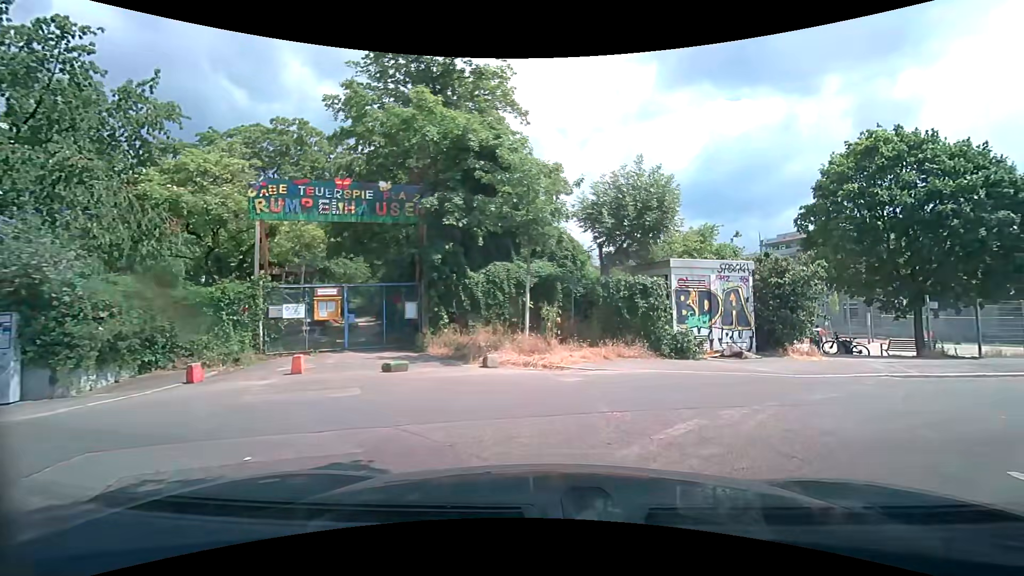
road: residential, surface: asphalt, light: Day
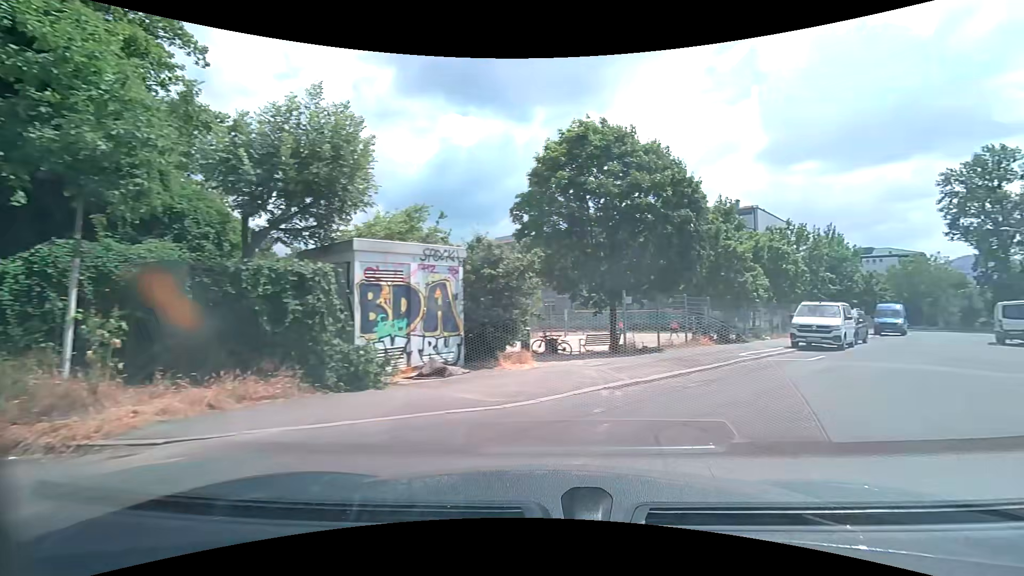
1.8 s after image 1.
(+1.2, +5.0) m; +31°
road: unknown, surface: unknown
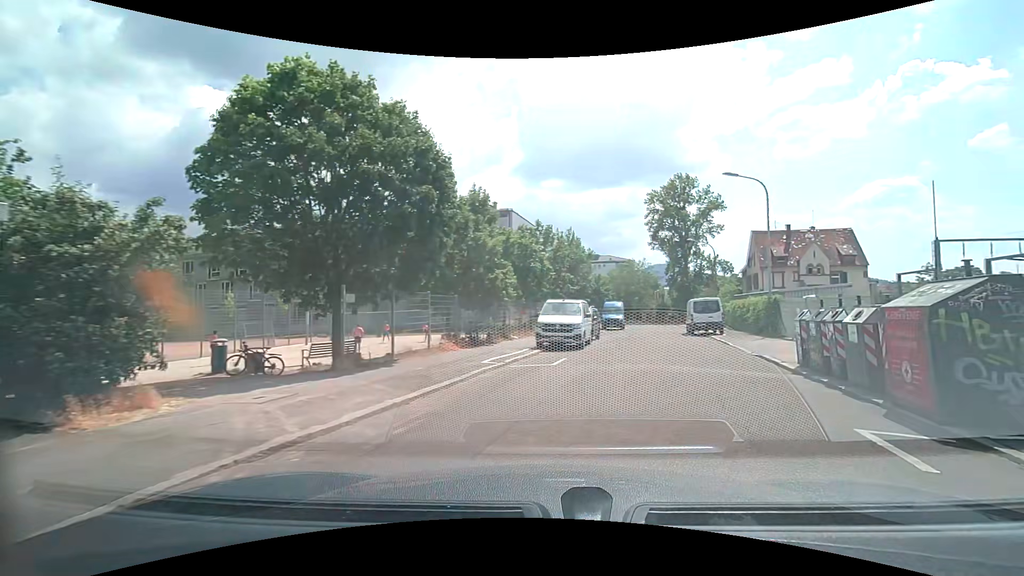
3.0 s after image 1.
(+0.9, +4.2) m; +23°
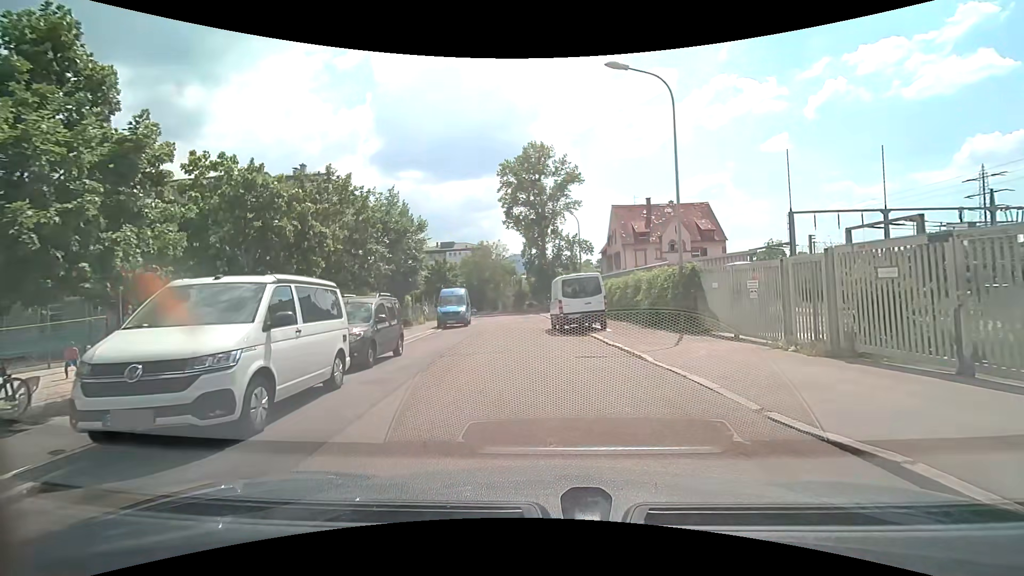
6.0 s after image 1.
(+2.7, +13.5) m; +15°
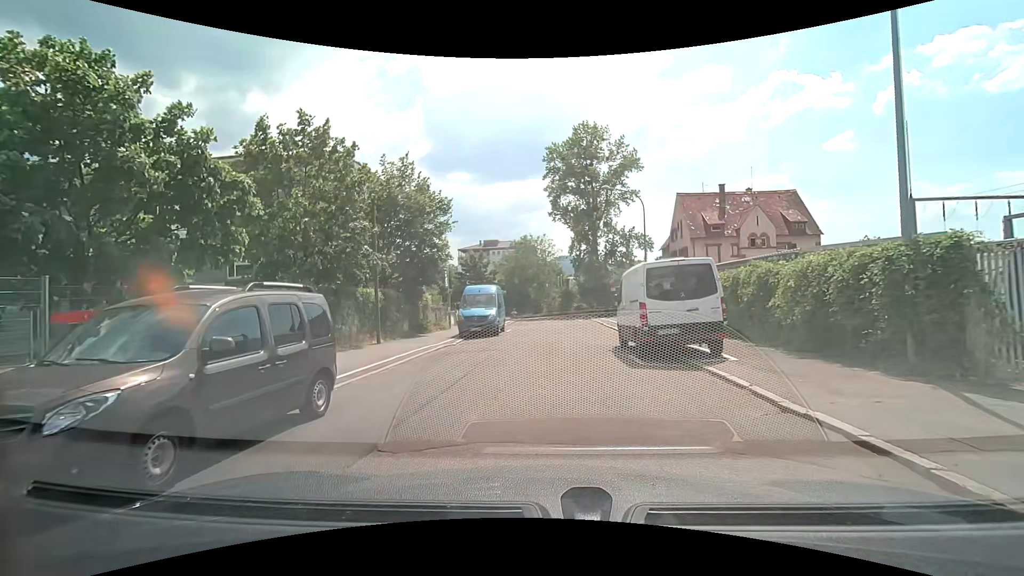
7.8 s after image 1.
(-0.4, +8.1) m; -5°
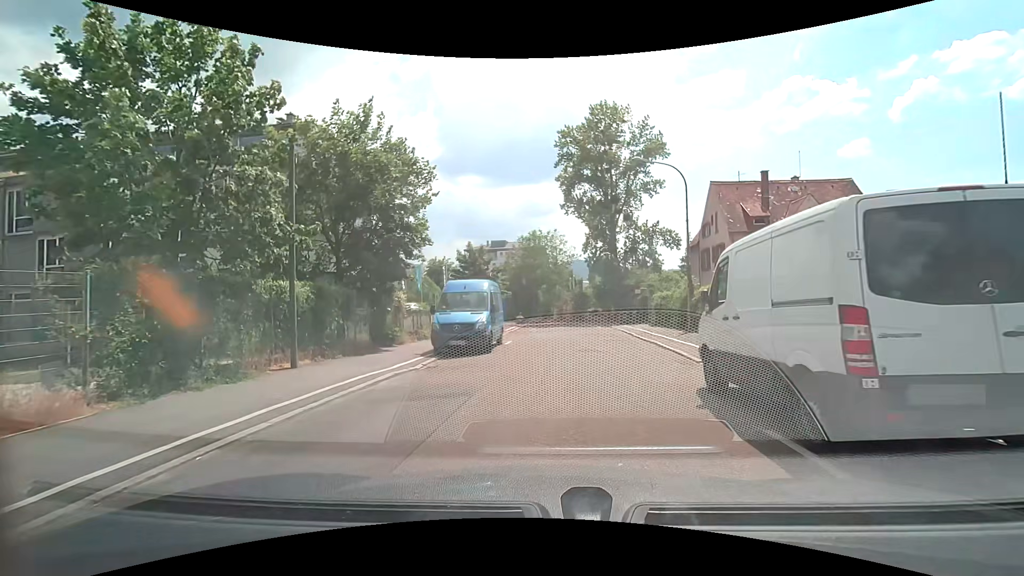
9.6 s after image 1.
(-0.1, +7.6) m; -1°
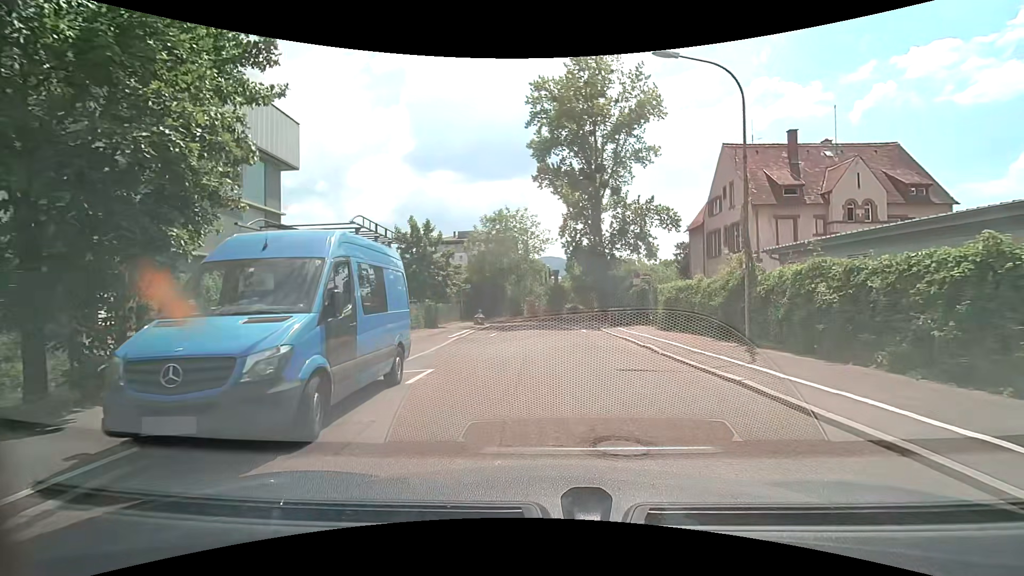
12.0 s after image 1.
(+0.3, +11.2) m; +2°
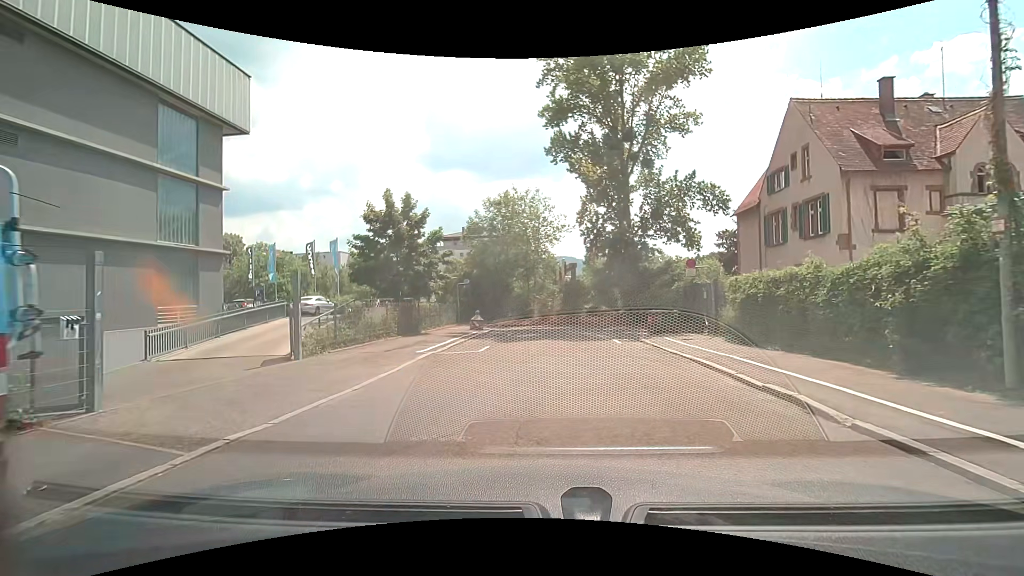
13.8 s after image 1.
(0.0, +8.0) m; -2°
